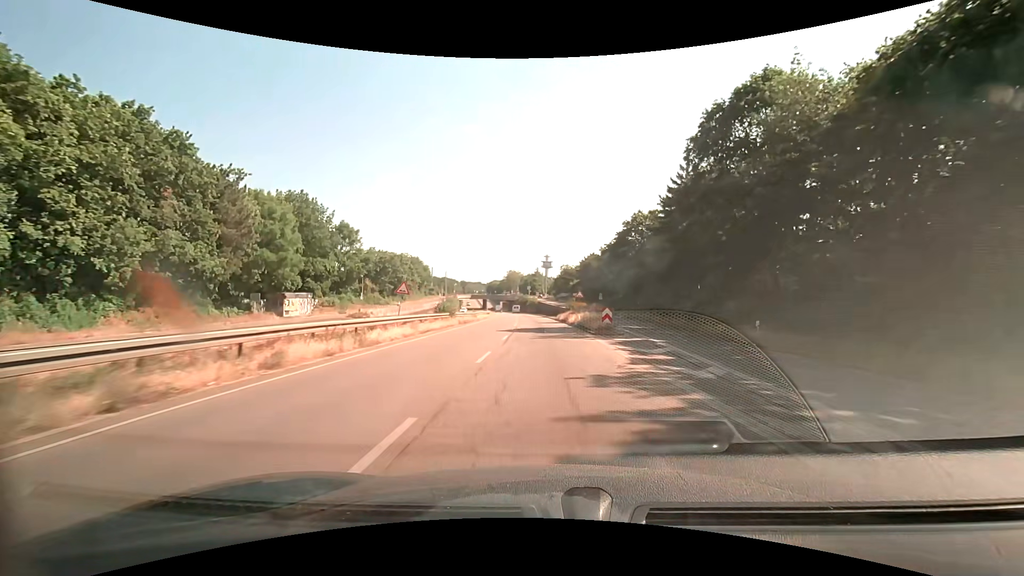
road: trunk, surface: asphalt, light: Day
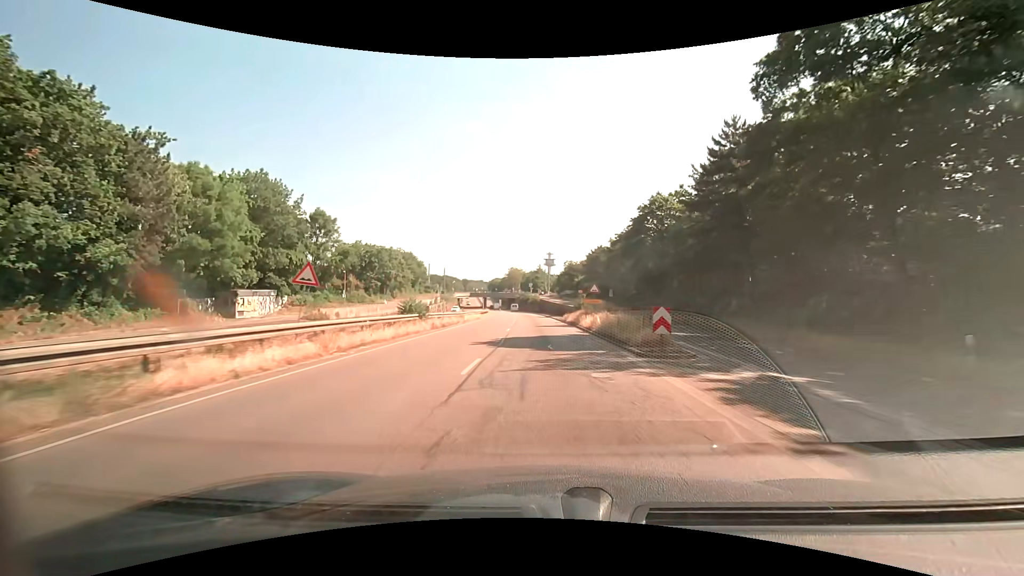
(0.0, +11.0) m; -1°
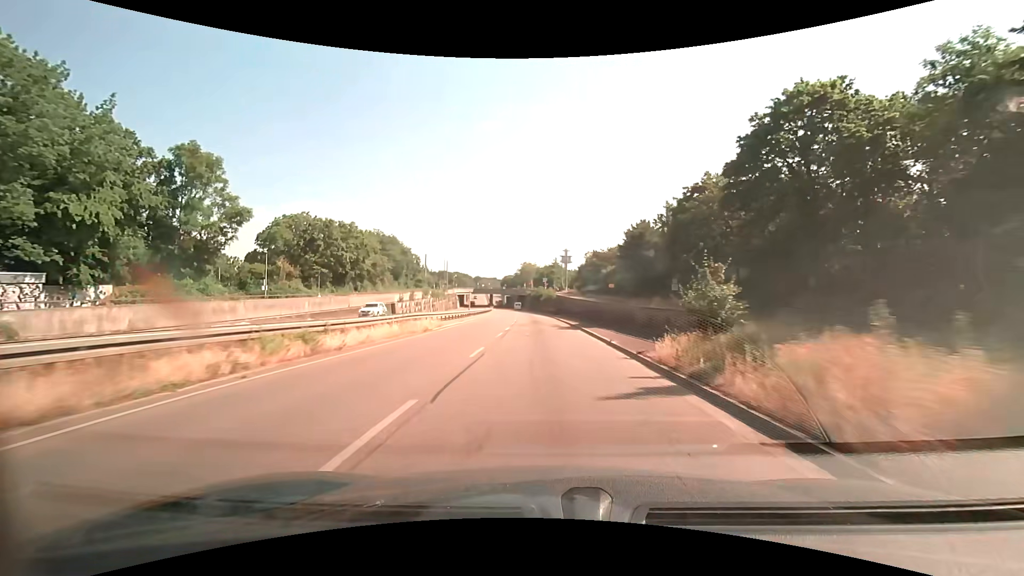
(-0.3, +32.7) m; -1°
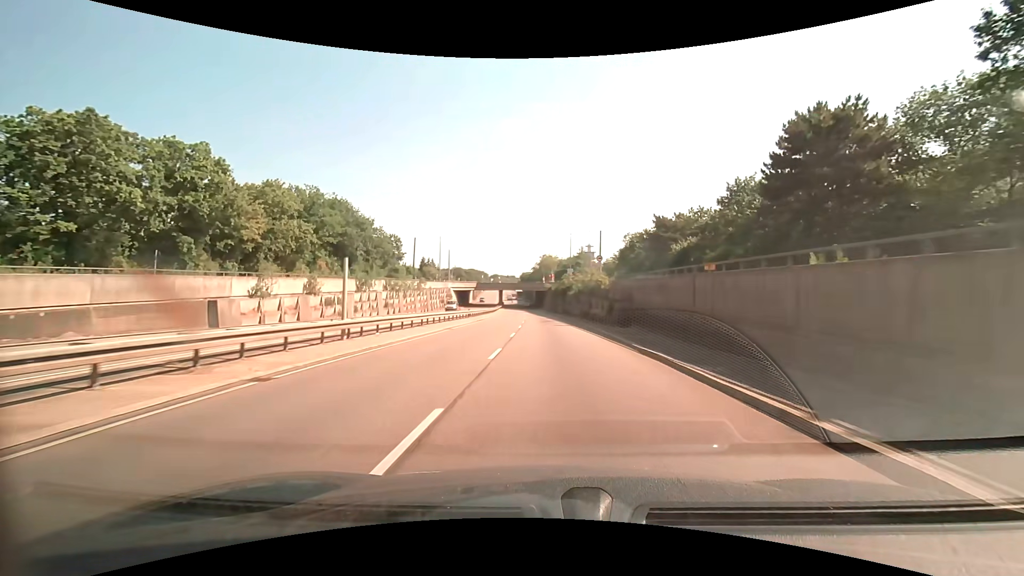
(-1.2, +43.2) m; -2°
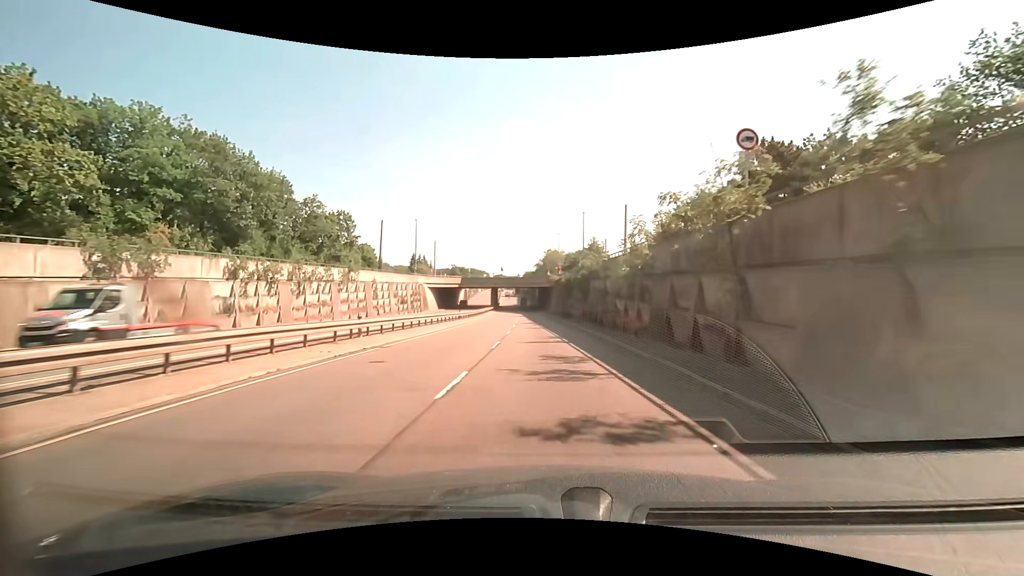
(+0.1, +32.2) m; 0°
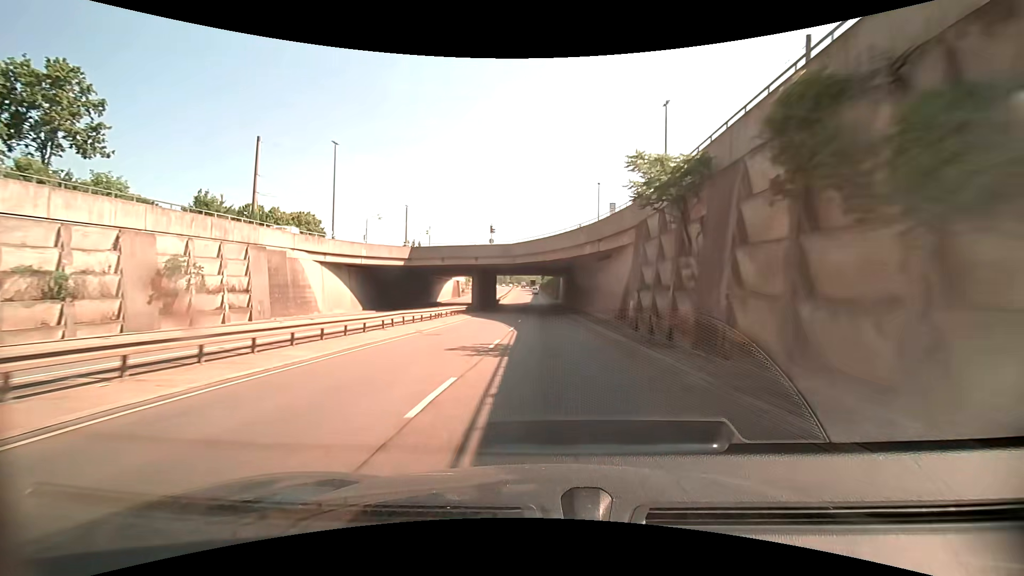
(-1.2, +55.7) m; -2°
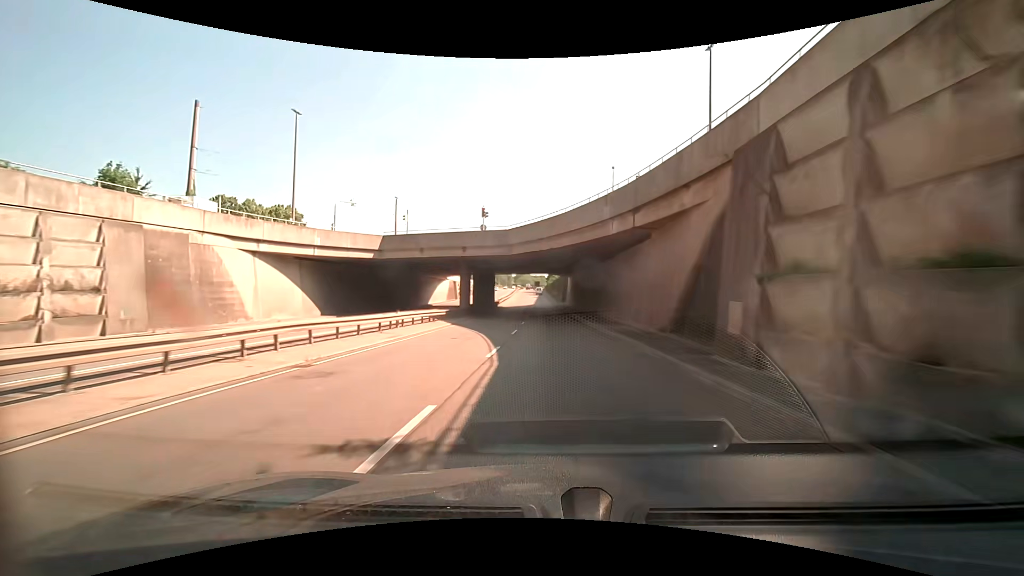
(-0.1, +11.3) m; -1°
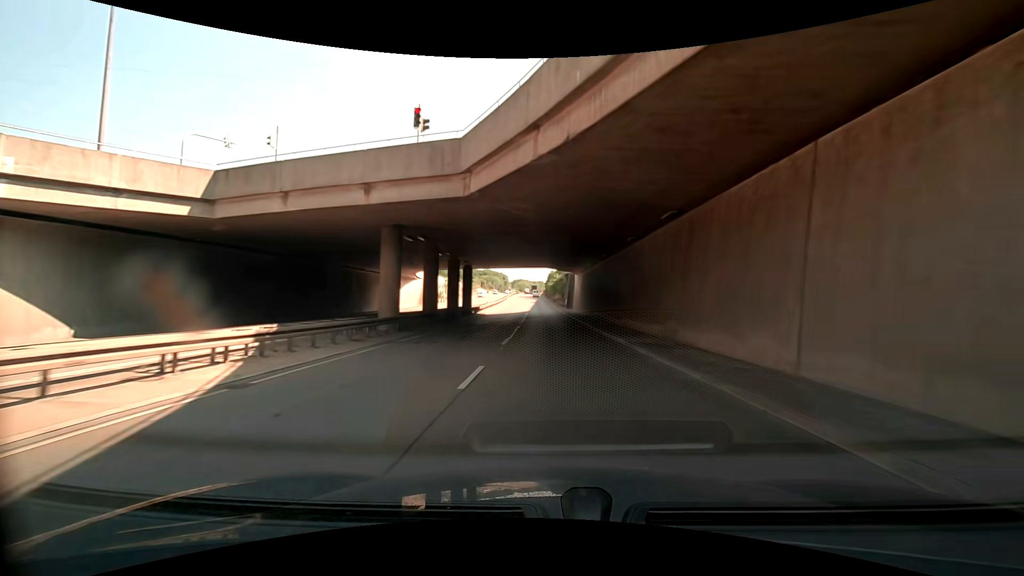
(0.0, +22.5) m; 0°
(0, +10) (0, +20) (0, +30) (0, +40) (0, +50) (0, +60) (0, +70) (0, +80) (-1, +90) (-1, +100) m
